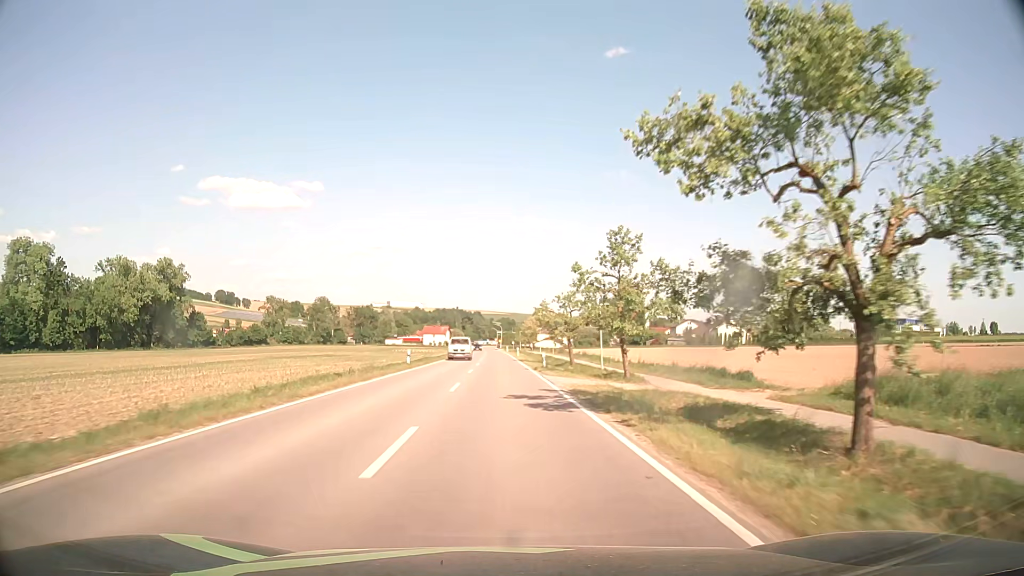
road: secondary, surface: asphalt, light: Day
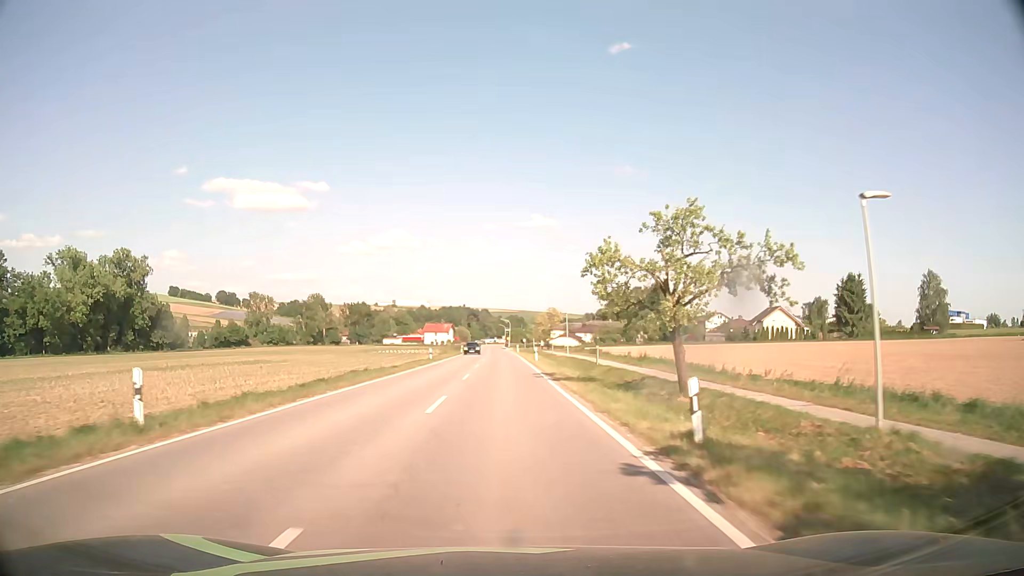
(-0.2, +30.6) m; -1°
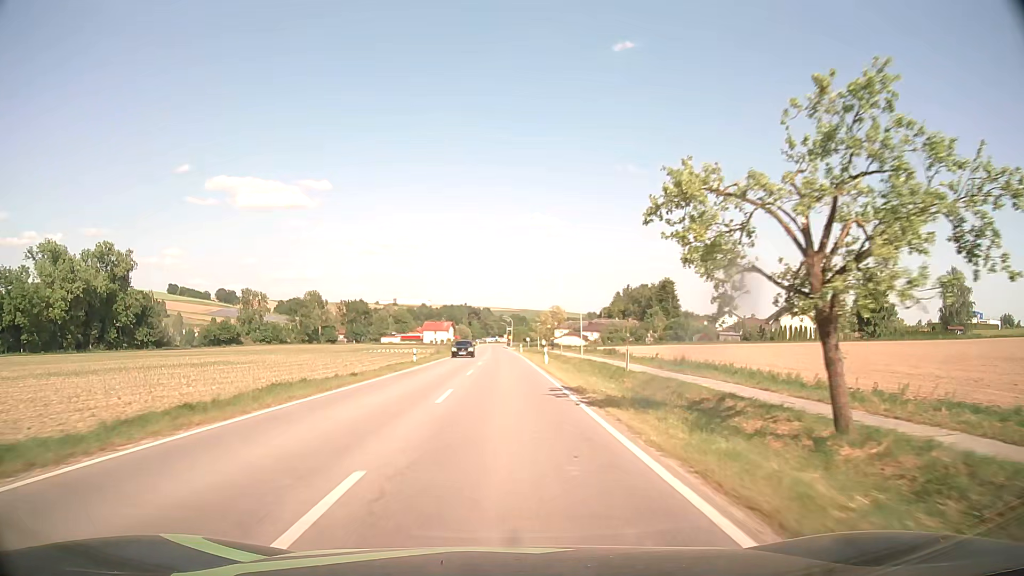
(0.0, +10.2) m; 0°
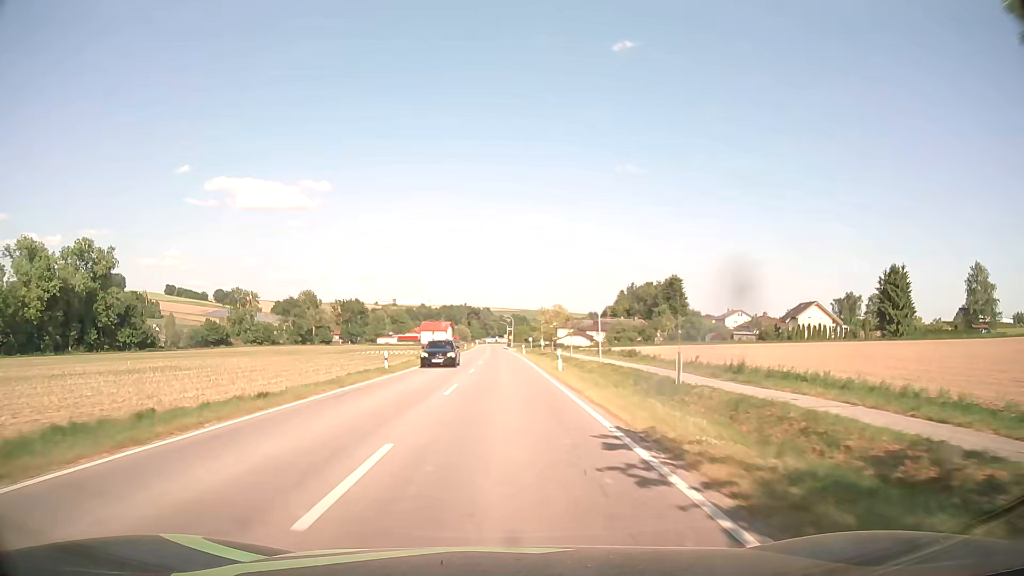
(0.0, +10.1) m; 0°
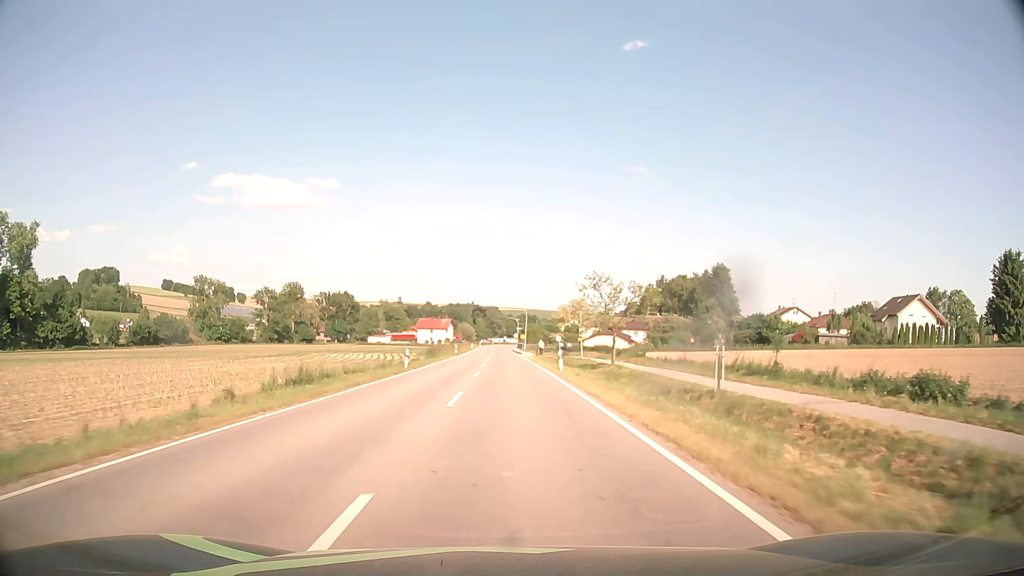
(-0.3, +39.5) m; -1°
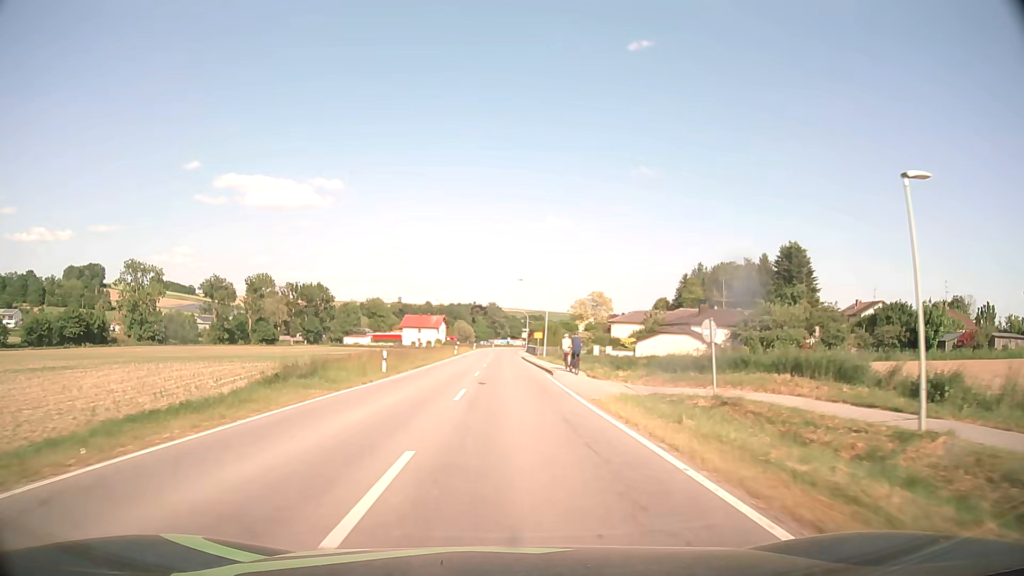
(0.0, +46.3) m; 0°
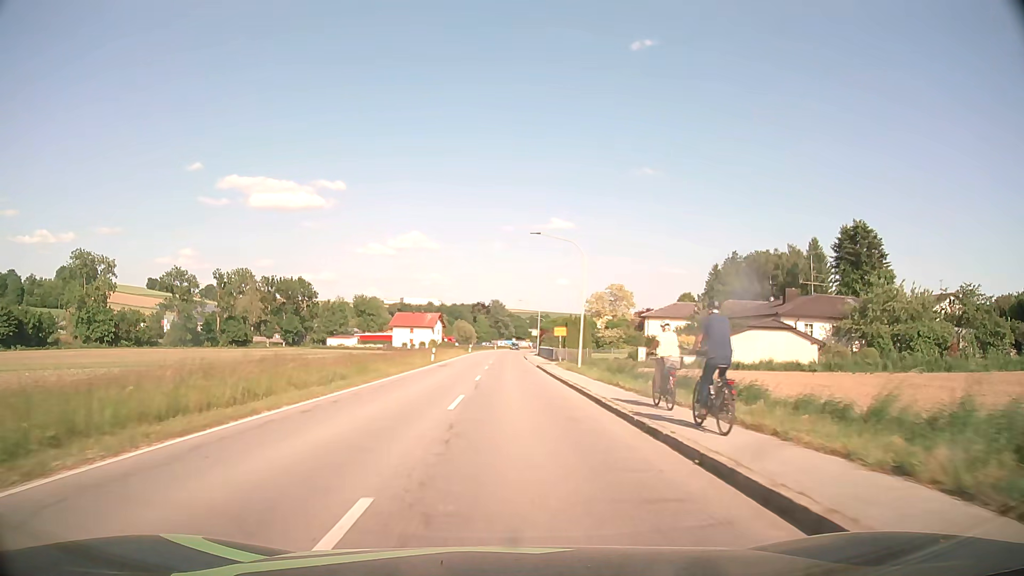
(0.0, +26.7) m; 0°
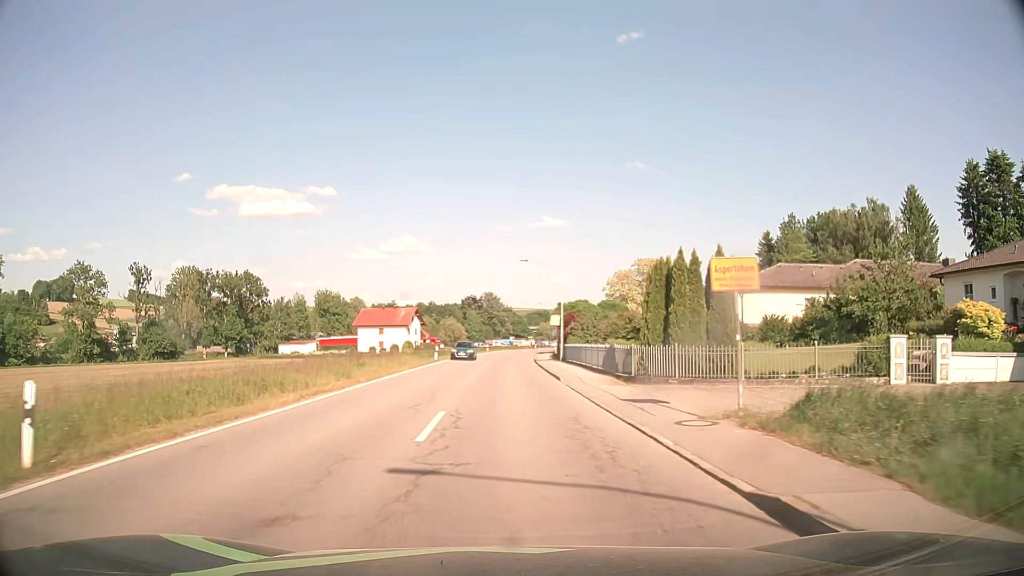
(+0.2, +41.0) m; 0°
(0, +10) (0, +20) (0, +30) (0, +40) (0, +50) (+1, +60) (+1, +70) (+2, +80) (+3, +90) (+4, +100) m
